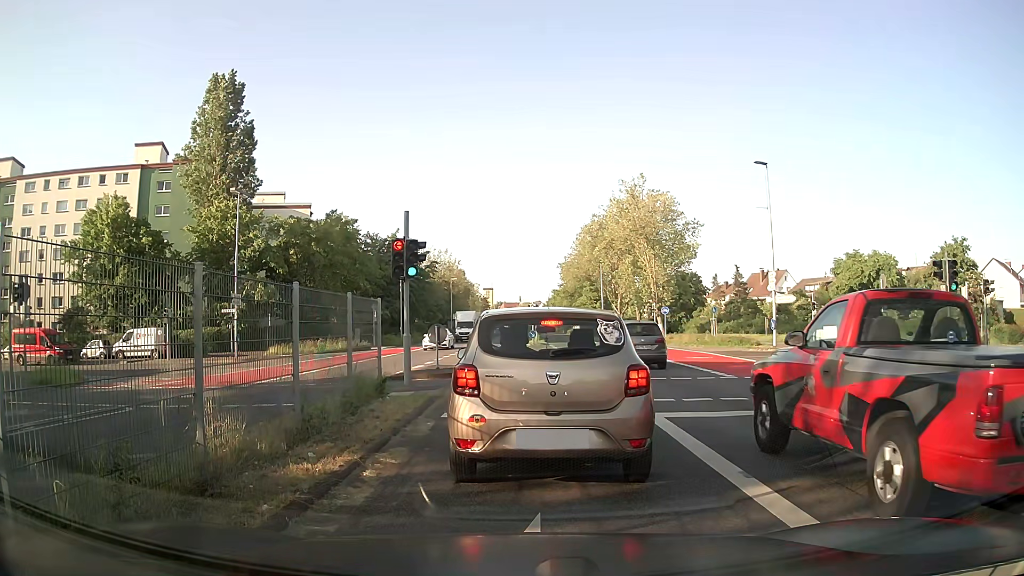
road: residential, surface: asphalt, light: Day
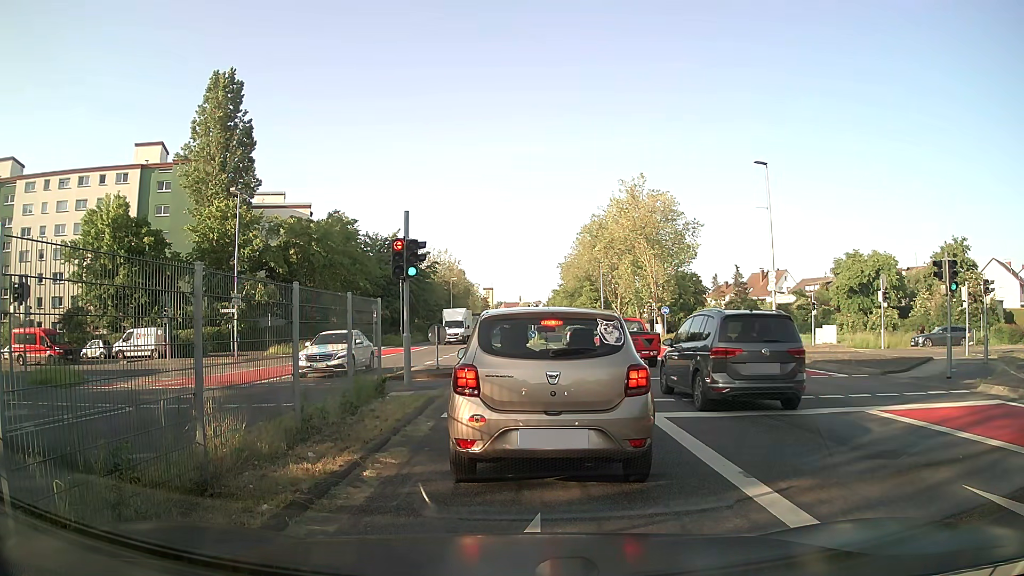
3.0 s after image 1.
(0.0, 0.0) m; 0°
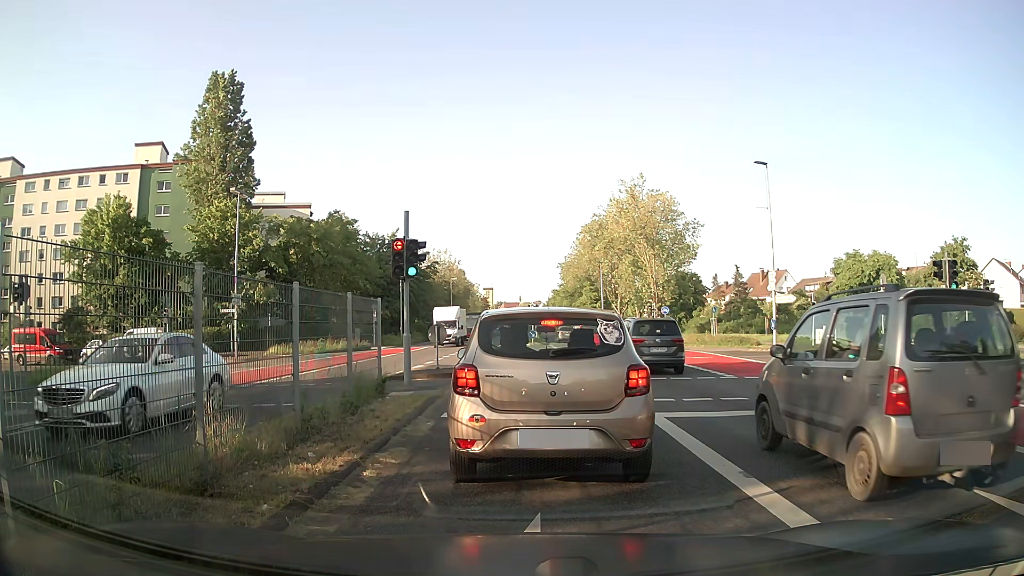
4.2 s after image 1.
(0.0, 0.0) m; 0°
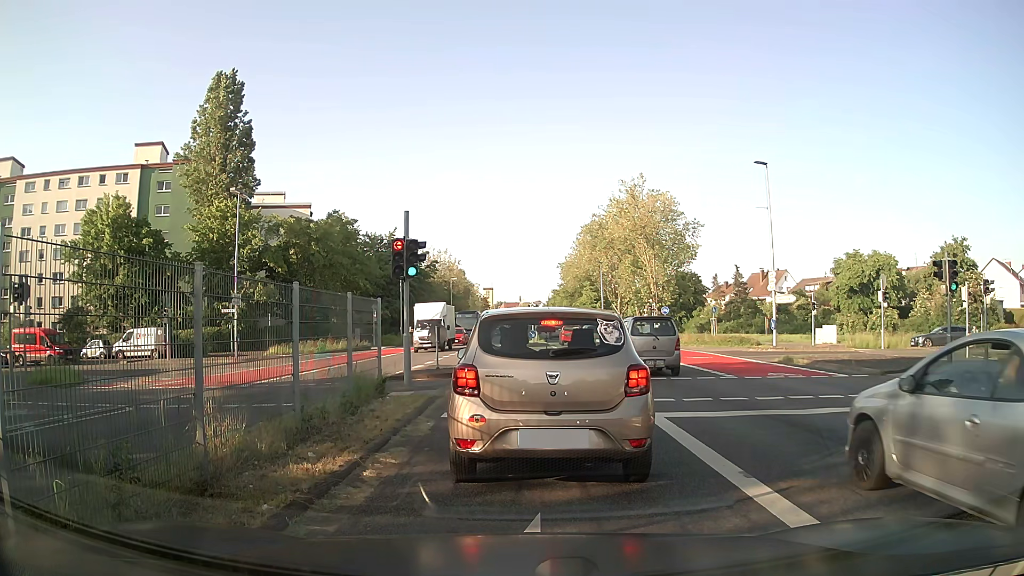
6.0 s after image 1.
(0.0, 0.0) m; 0°
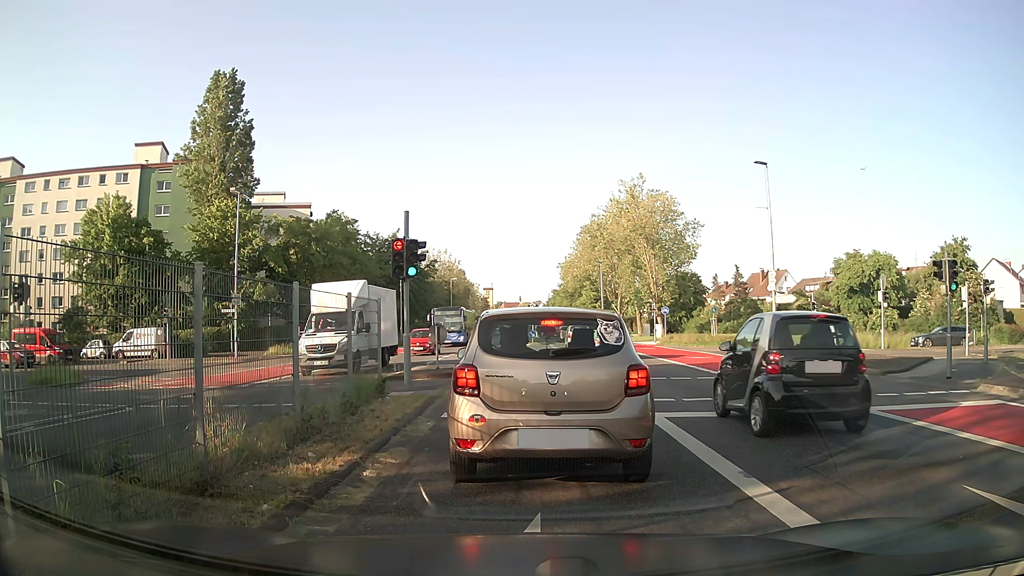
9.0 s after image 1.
(0.0, 0.0) m; 0°
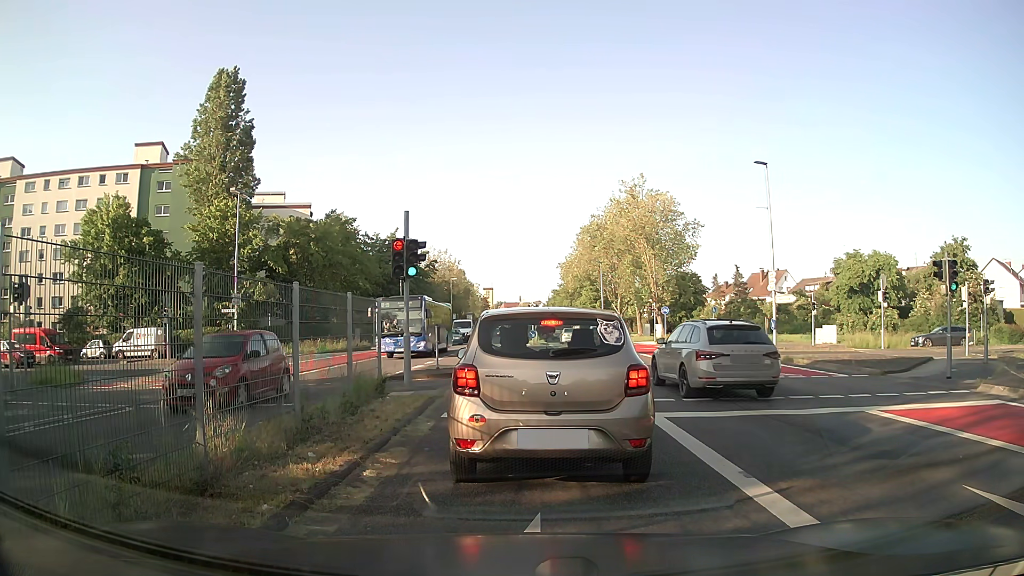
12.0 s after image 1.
(0.0, 0.0) m; 0°
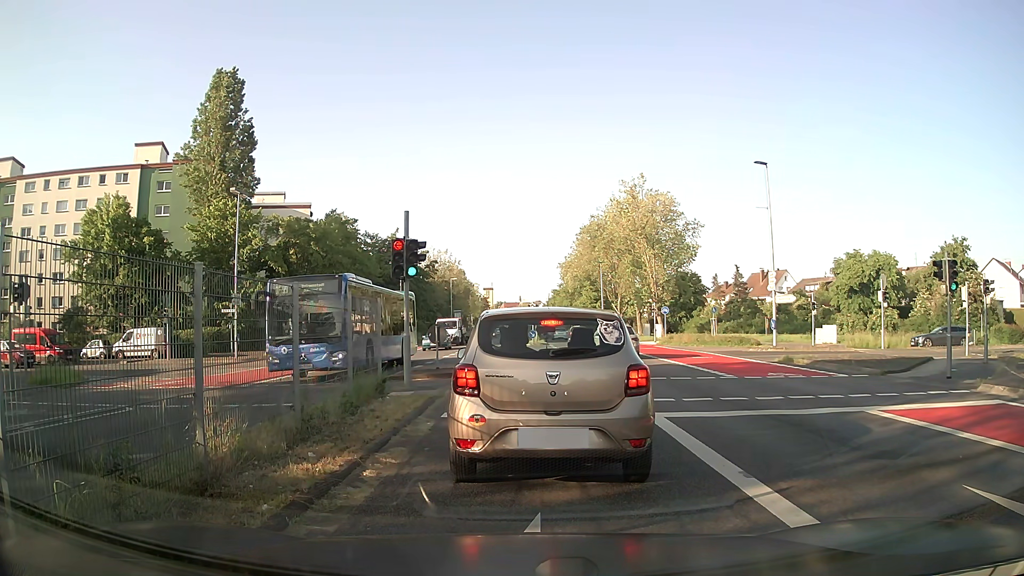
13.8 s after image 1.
(0.0, 0.0) m; 0°
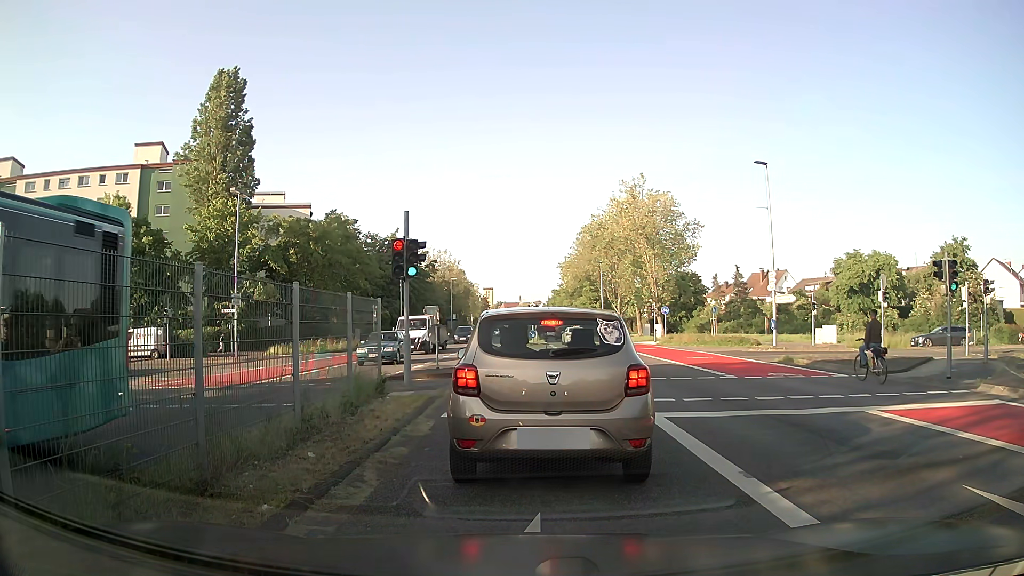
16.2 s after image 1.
(0.0, 0.0) m; 0°
